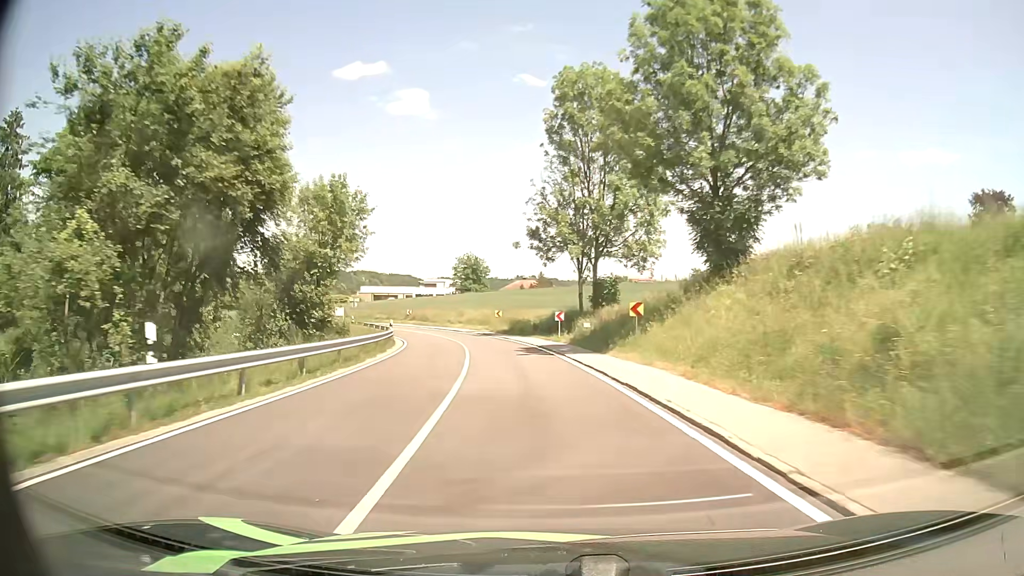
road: tertiary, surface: asphalt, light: Day
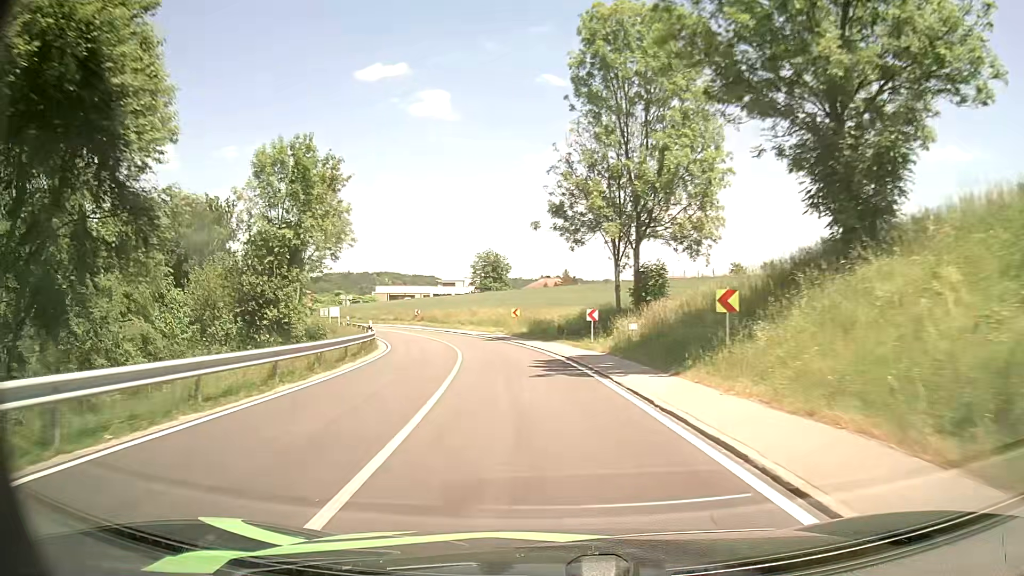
(-0.2, +9.8) m; -2°
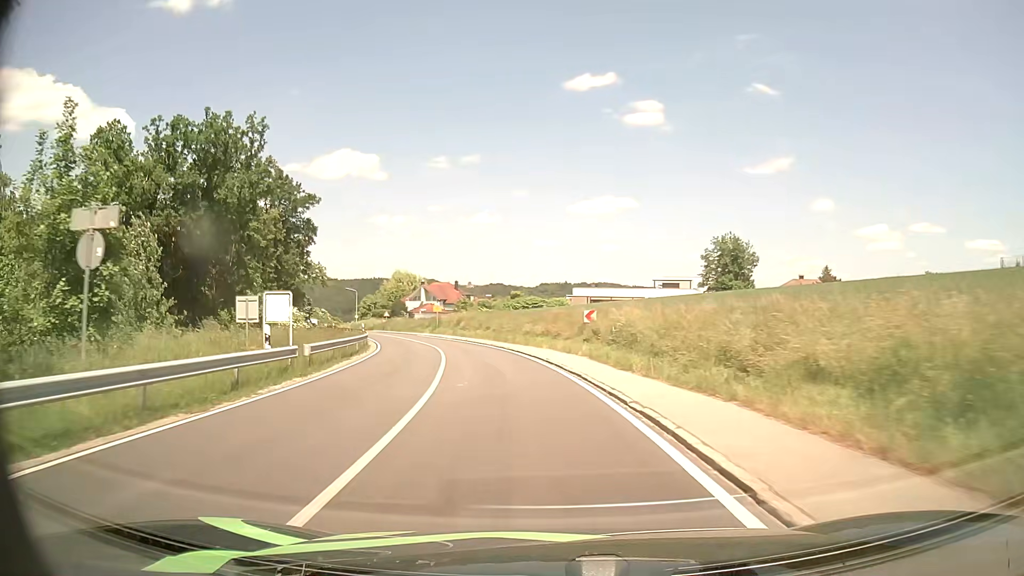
(-6.5, +46.5) m; -18°
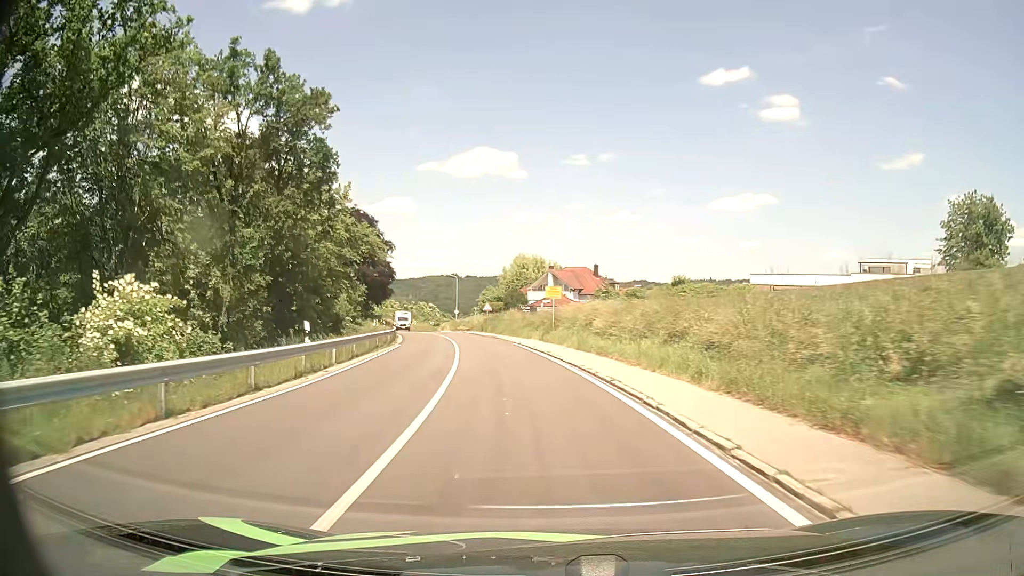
(-4.1, +34.6) m; -12°
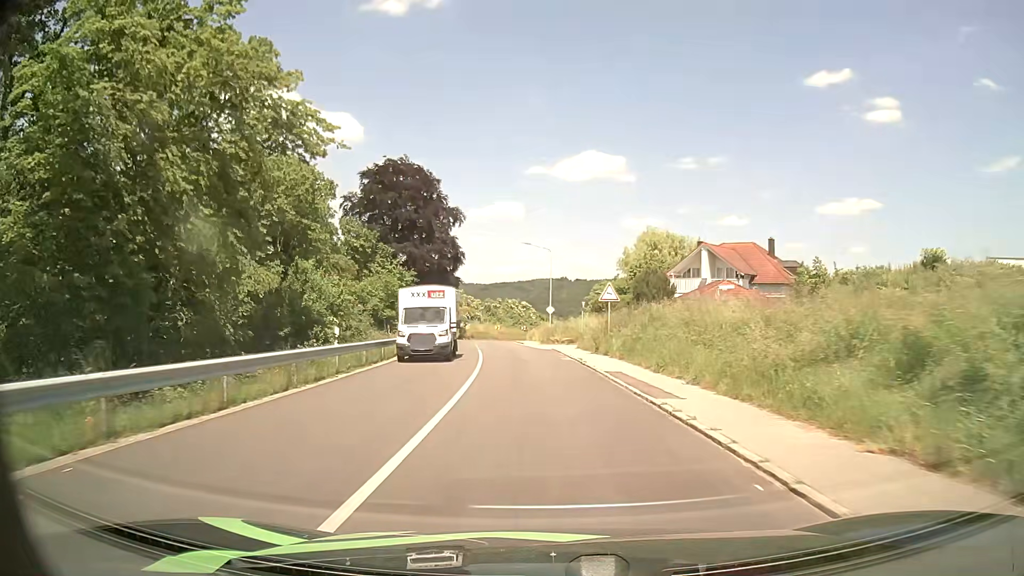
(-3.7, +38.6) m; -9°
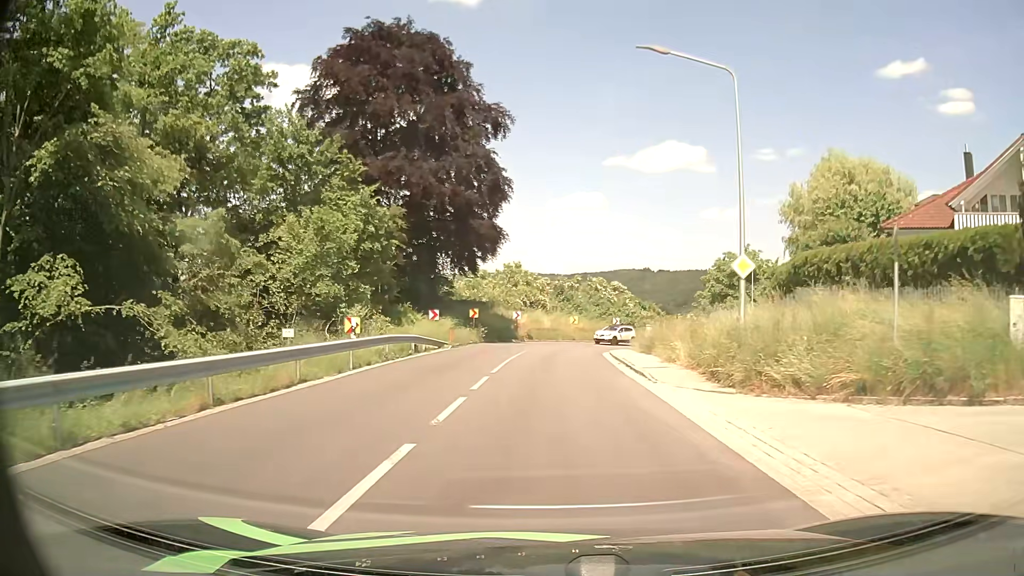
(-2.2, +37.7) m; -7°
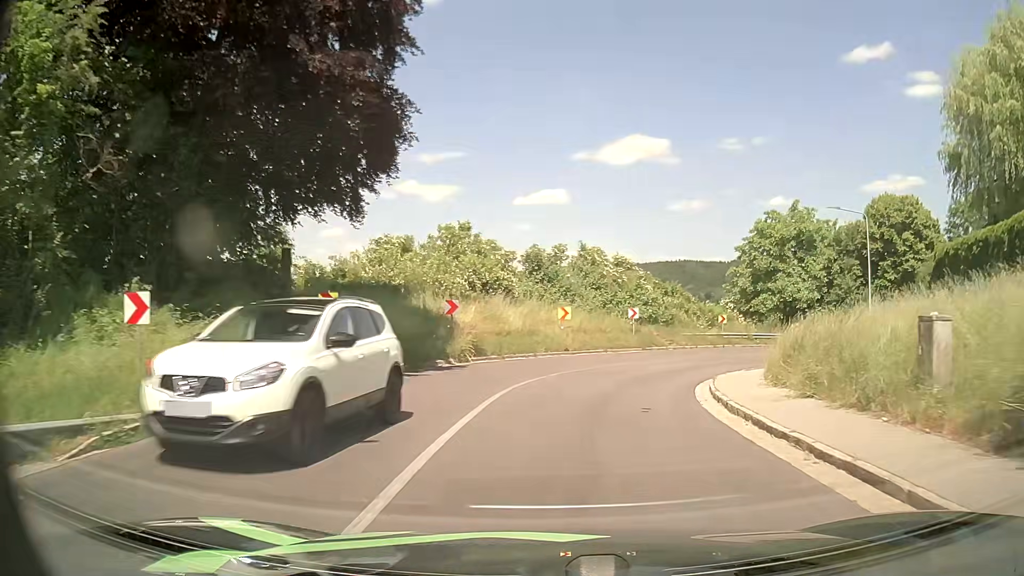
(-0.1, +26.0) m; +3°
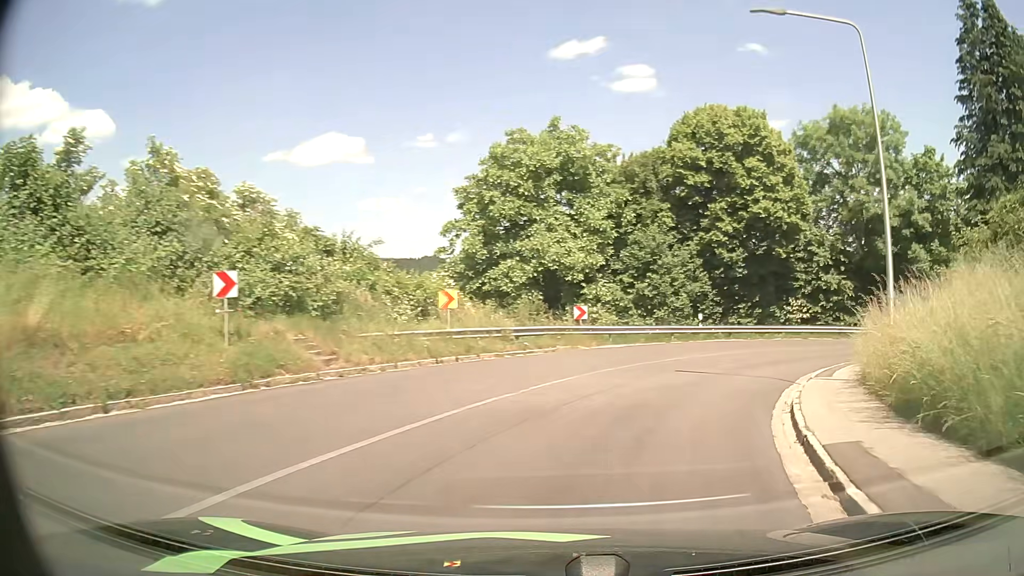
(+3.8, +23.3) m; +25°
(+2, +10) (+6, +19) (+12, +26) (+21, +31) (+31, +33) (+41, +35) (+51, +36) (+61, +37) (+71, +38) (+80, +40) m
